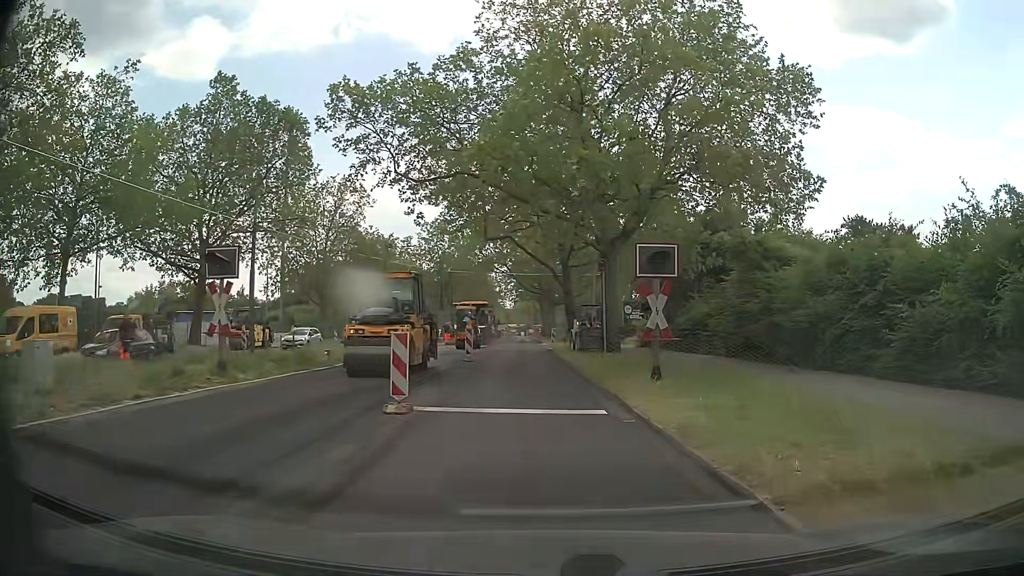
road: secondary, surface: asphalt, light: Day
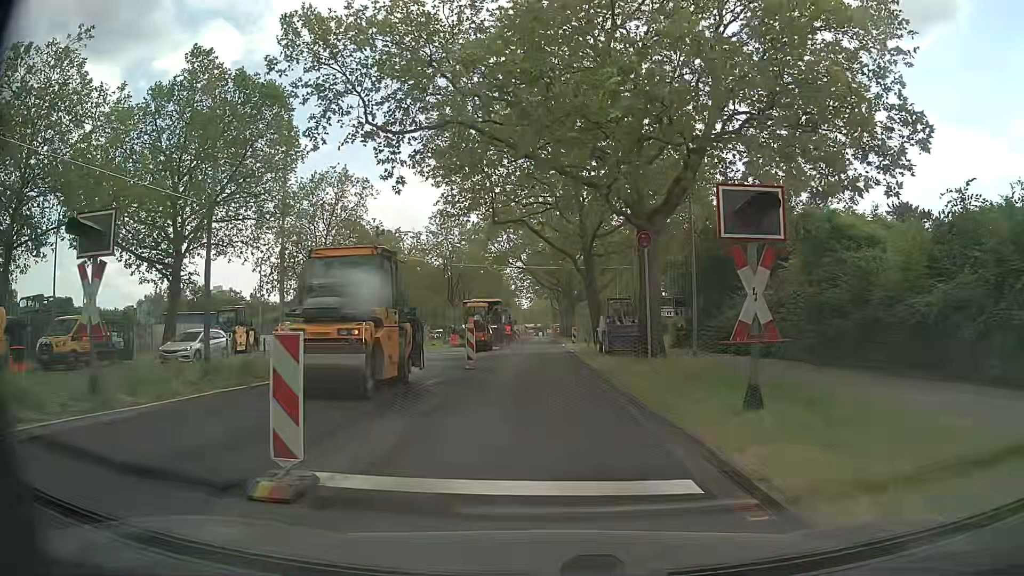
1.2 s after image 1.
(0.0, +6.0) m; -1°
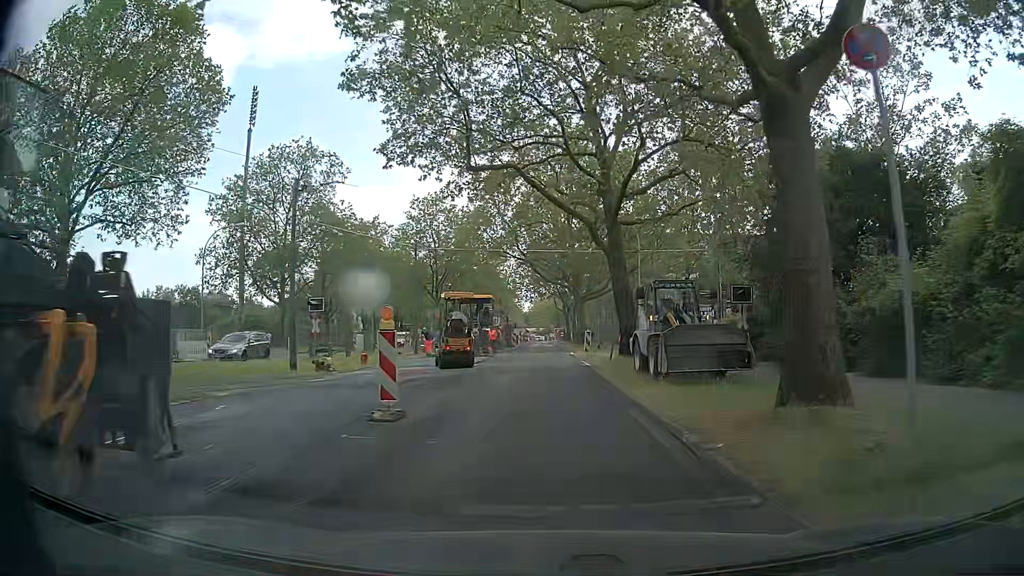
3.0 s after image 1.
(0.0, +12.1) m; 0°
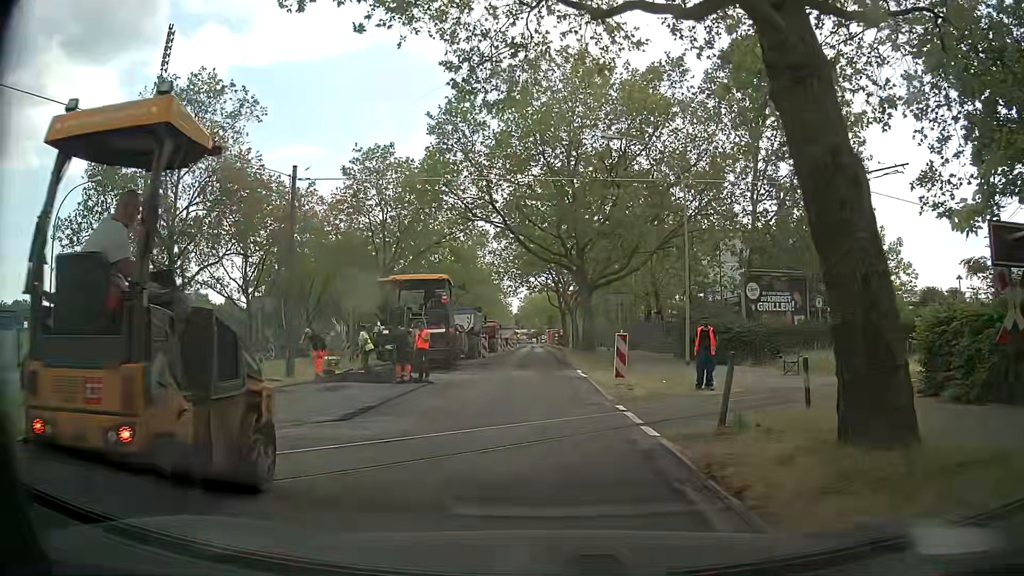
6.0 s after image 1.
(+0.2, +17.5) m; +1°
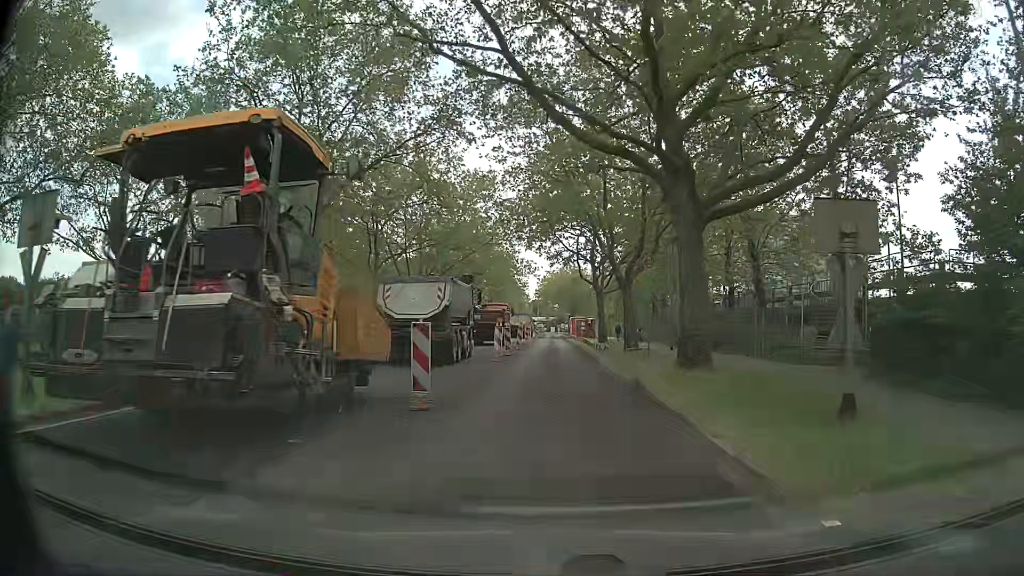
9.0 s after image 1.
(-0.5, +20.8) m; -1°
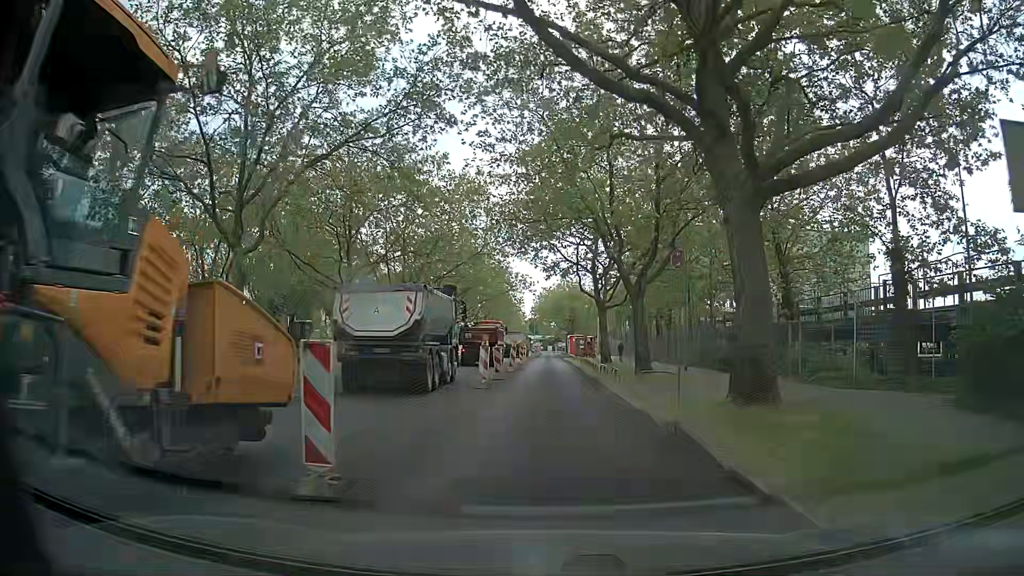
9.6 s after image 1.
(0.0, +4.6) m; 0°
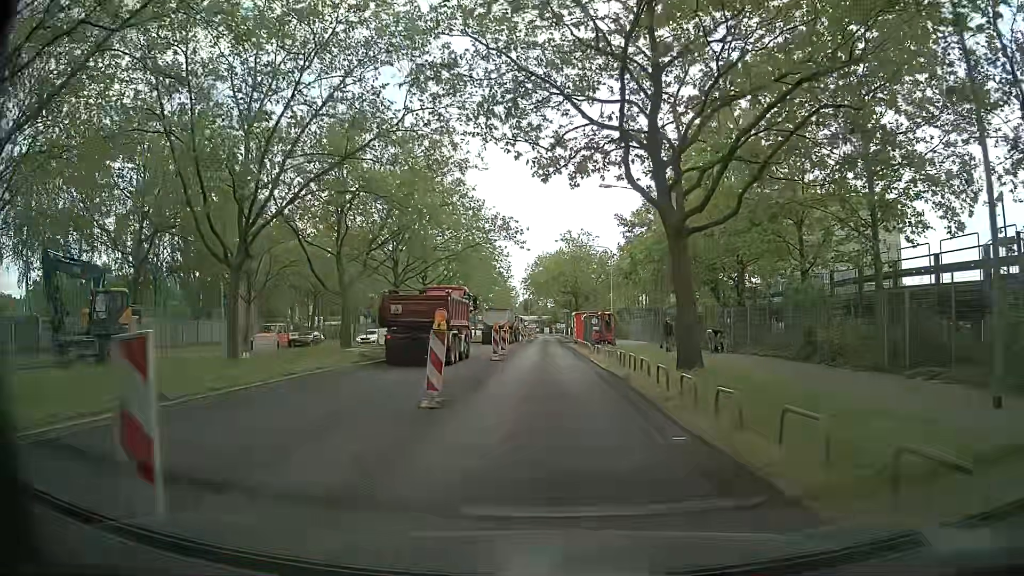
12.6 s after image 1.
(+0.2, +24.0) m; +1°
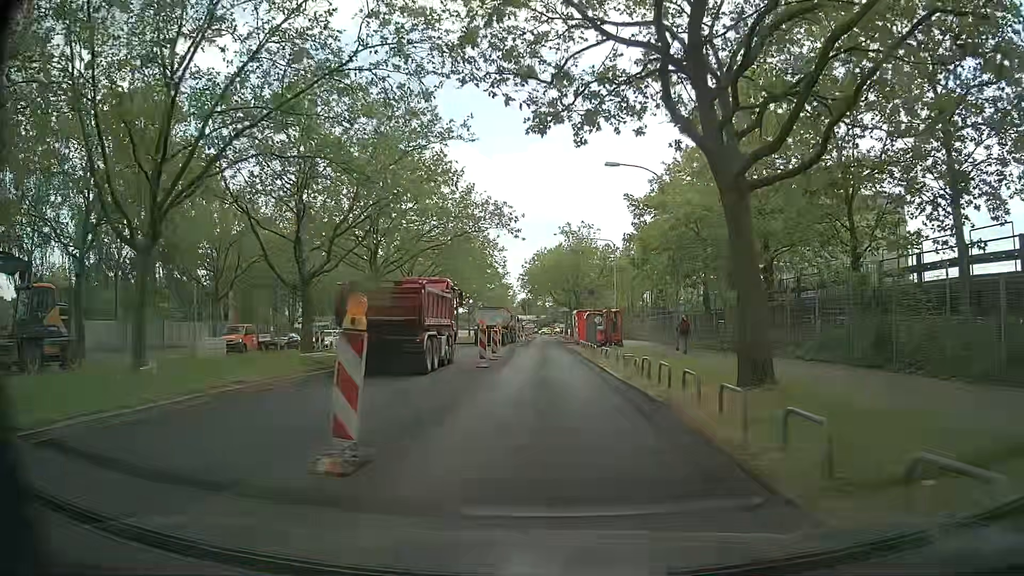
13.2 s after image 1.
(0.0, +5.2) m; 0°
(0, +10) (0, +20) (0, +30) (0, +40) (0, +50) (0, +60) (0, +70) (0, +80) (0, +90) (0, +100) m
